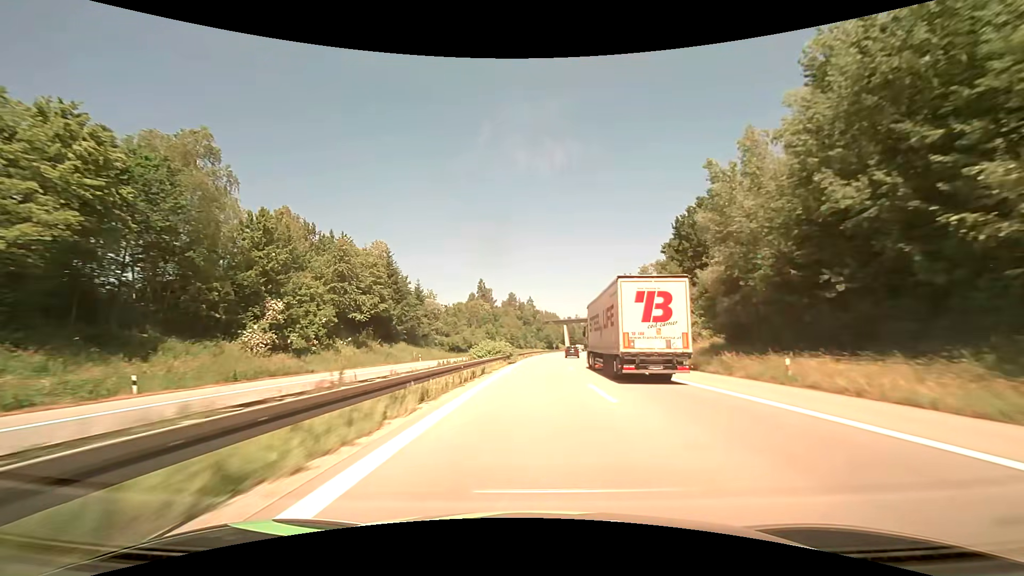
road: motorway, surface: asphalt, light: Day
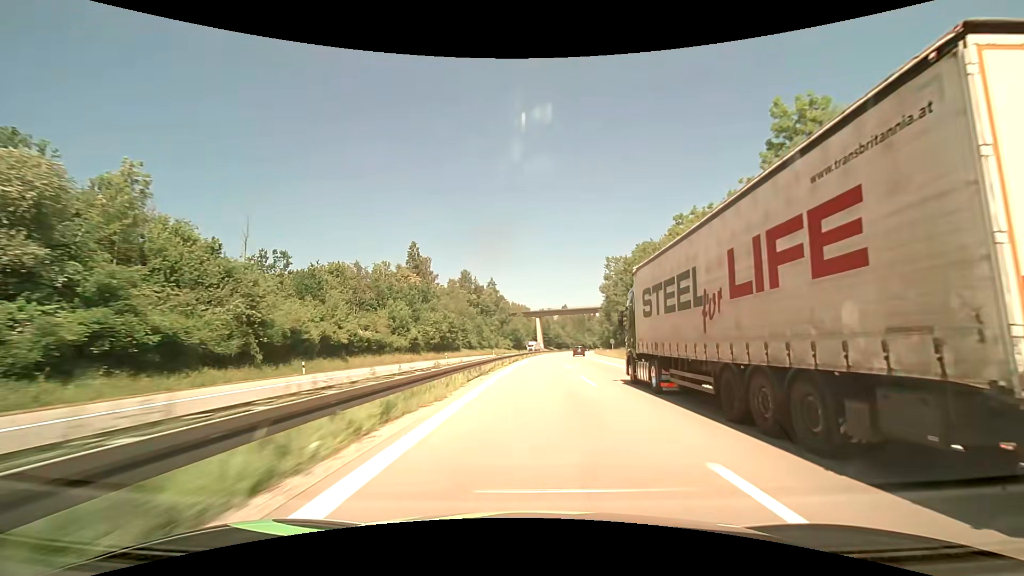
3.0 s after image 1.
(+2.9, +85.4) m; +4°
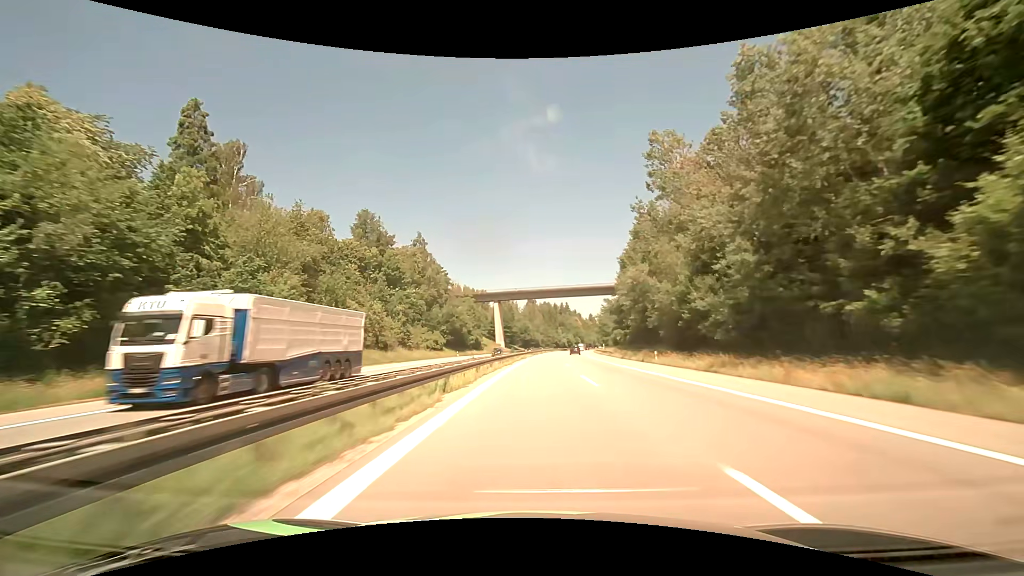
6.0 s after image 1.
(+3.2, +90.8) m; +4°
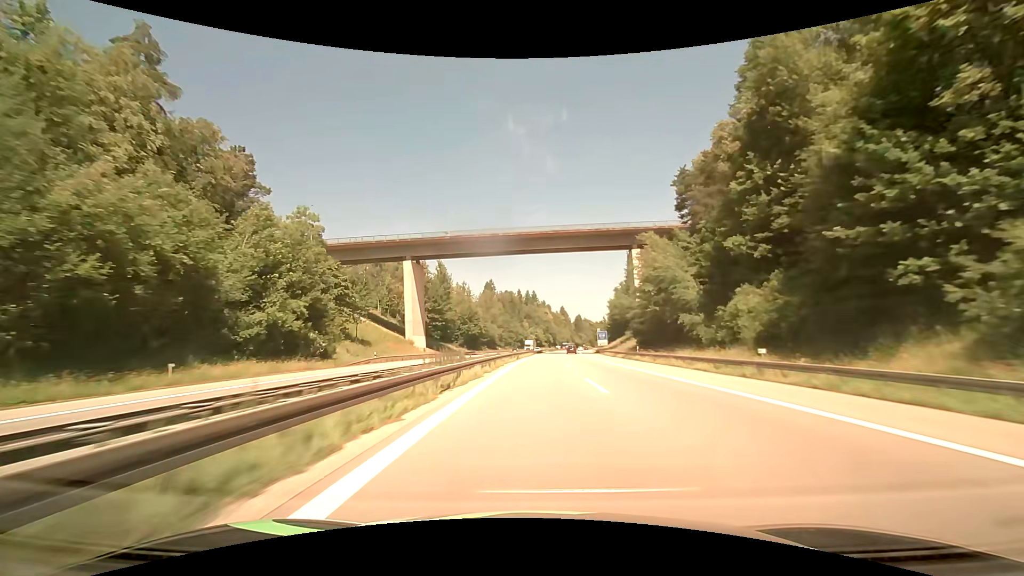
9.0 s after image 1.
(+3.2, +93.5) m; +4°
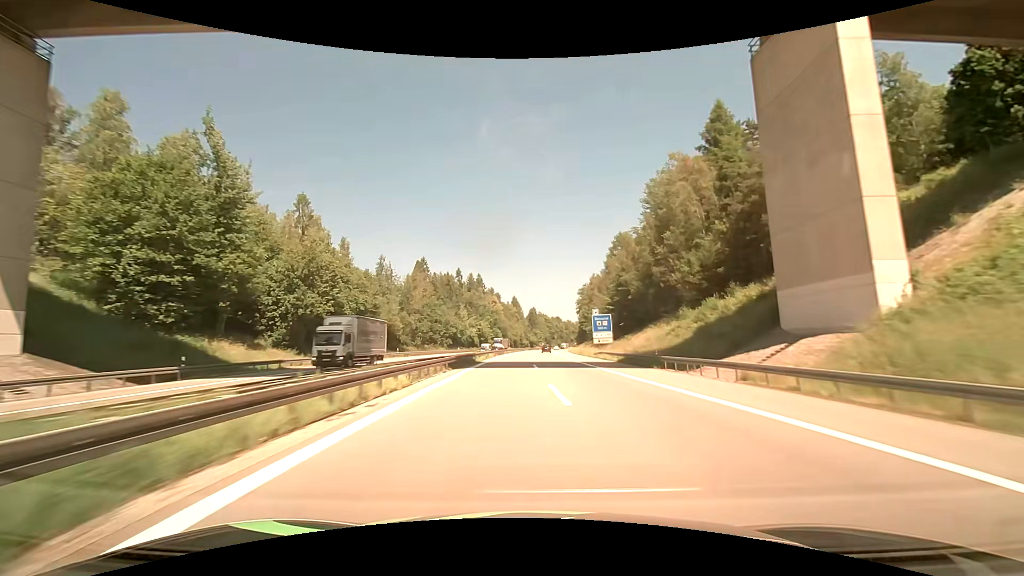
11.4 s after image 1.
(+2.7, +75.5) m; +6°
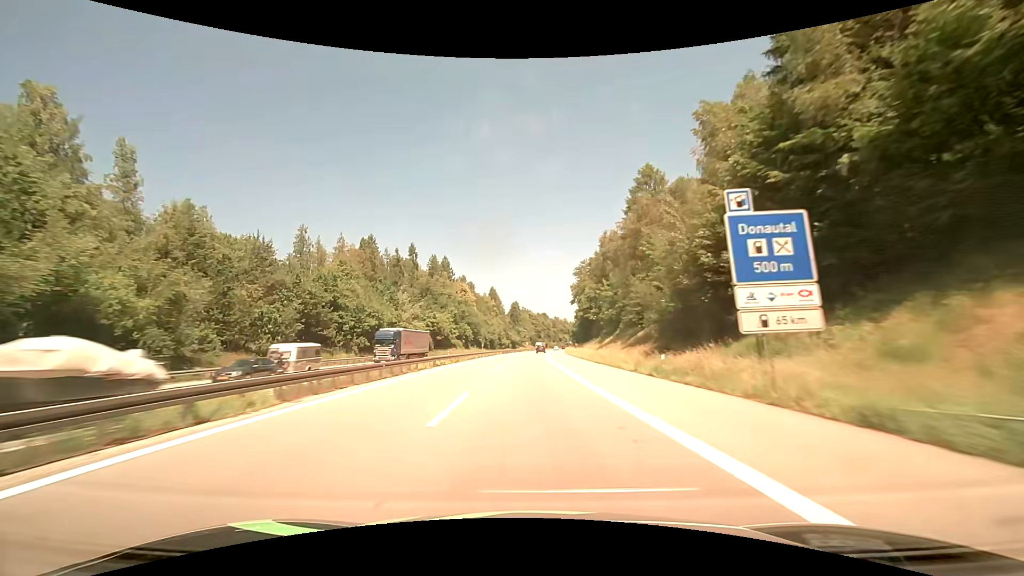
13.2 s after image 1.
(+1.7, +56.9) m; +2°
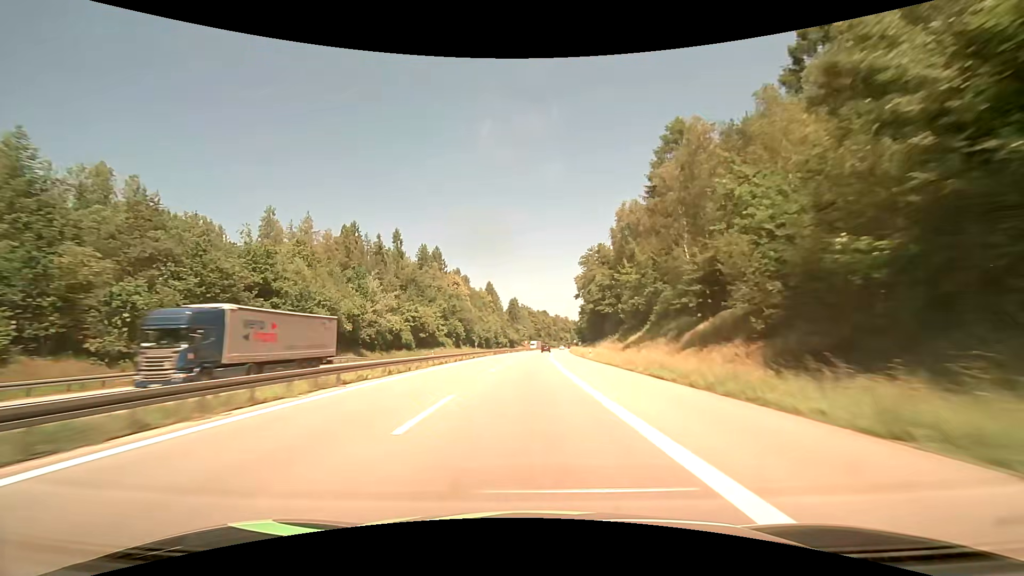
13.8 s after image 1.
(0.0, +19.0) m; 0°
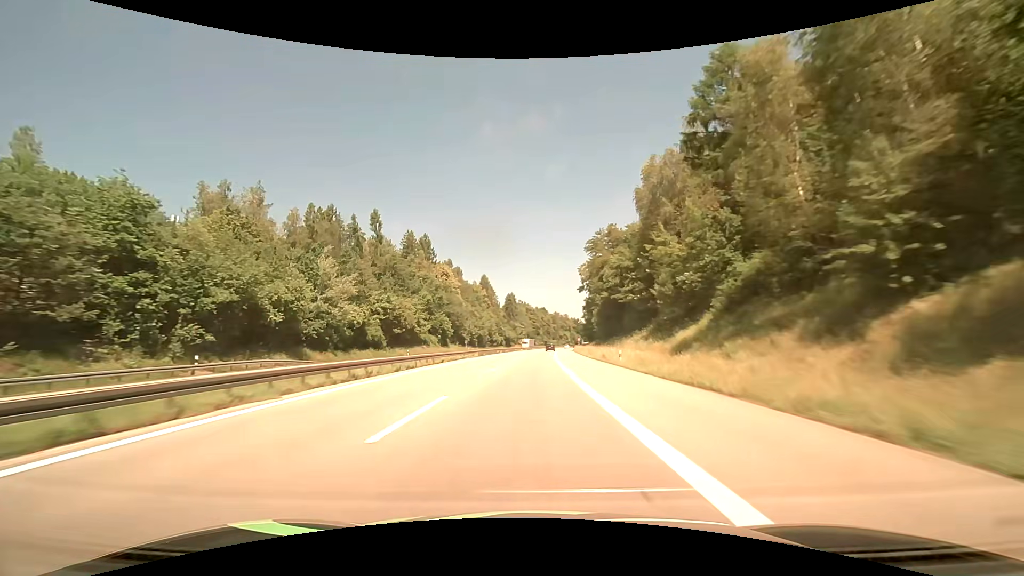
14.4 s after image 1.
(0.0, +19.0) m; 0°
(0, +10) (0, +20) (0, +30) (0, +40) (+1, +50) (+1, +60) (+1, +70) (+2, +80) (+2, +90) (+3, +100) m
